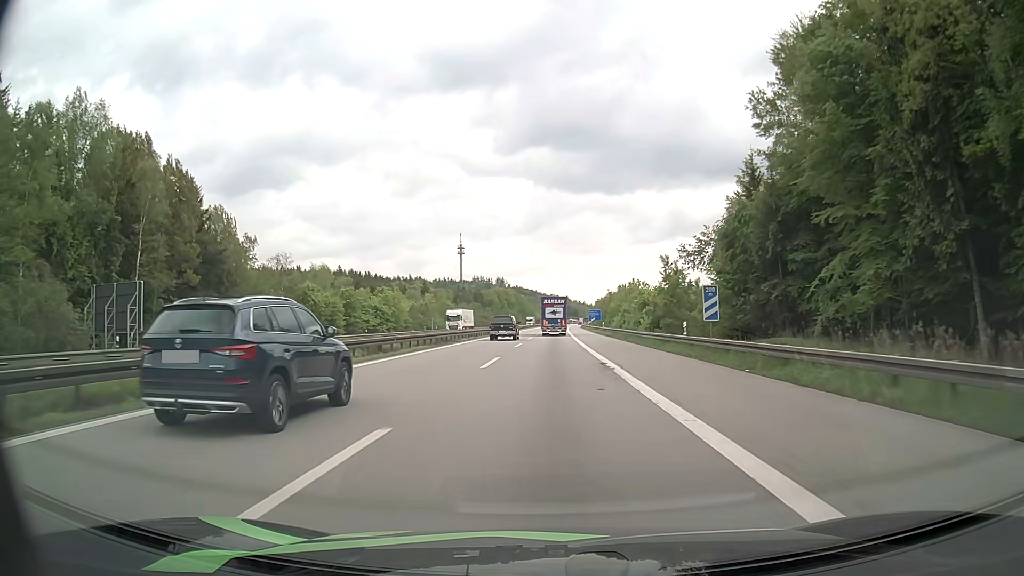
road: motorway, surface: asphalt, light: Day
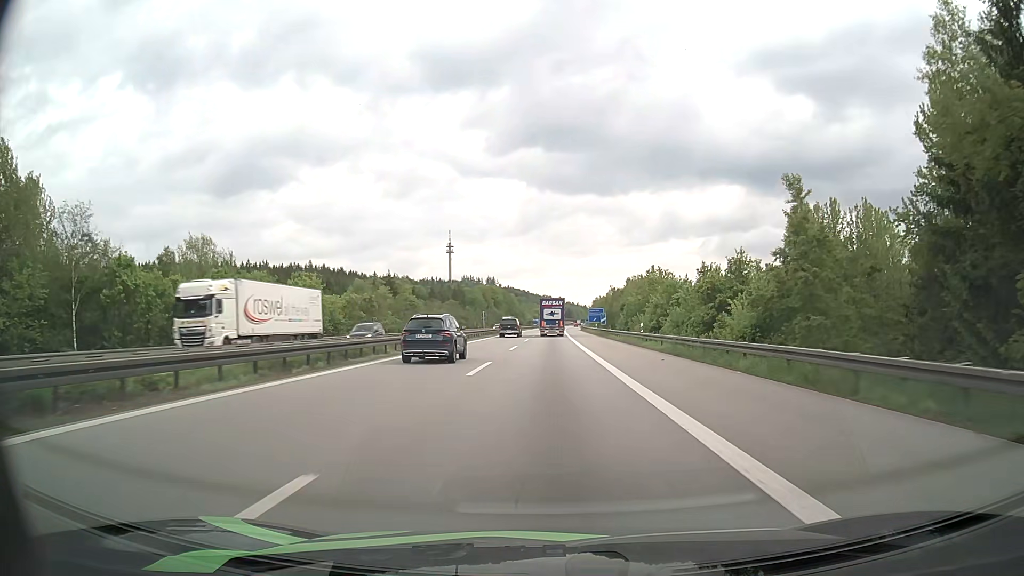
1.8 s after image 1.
(+0.2, +38.7) m; +1°
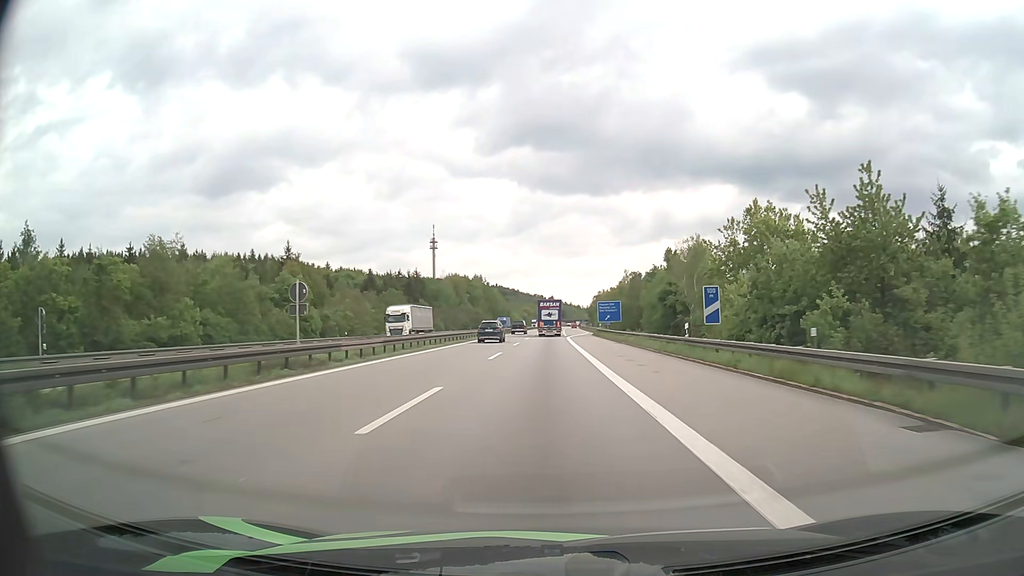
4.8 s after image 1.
(+0.5, +63.7) m; +1°
(0, +10) (0, +20) (0, +30) (0, +40) (0, +50) (0, +60) (0, +70) (0, +80) (0, +90) (+1, +100) m
